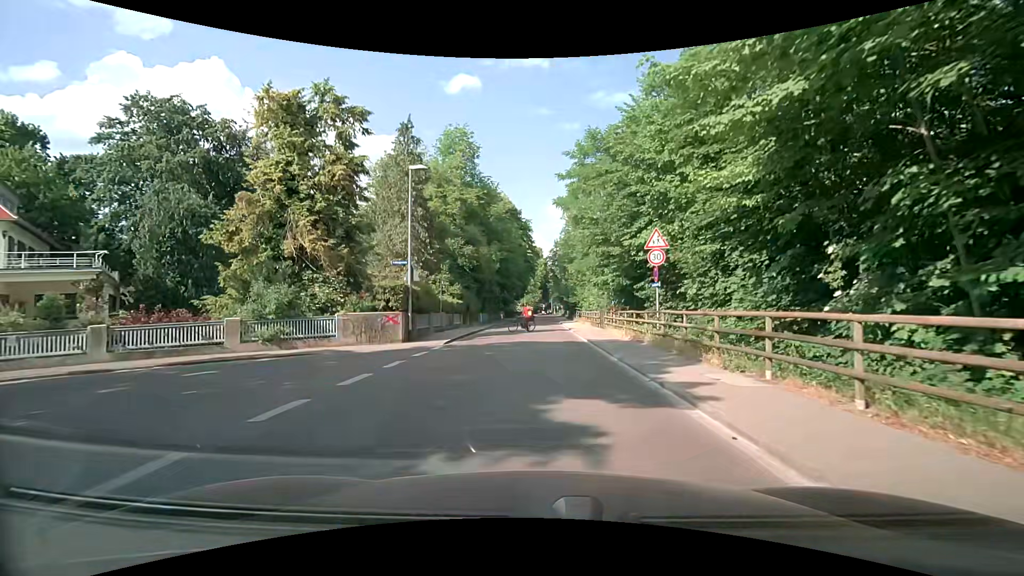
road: residential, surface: asphalt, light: Day
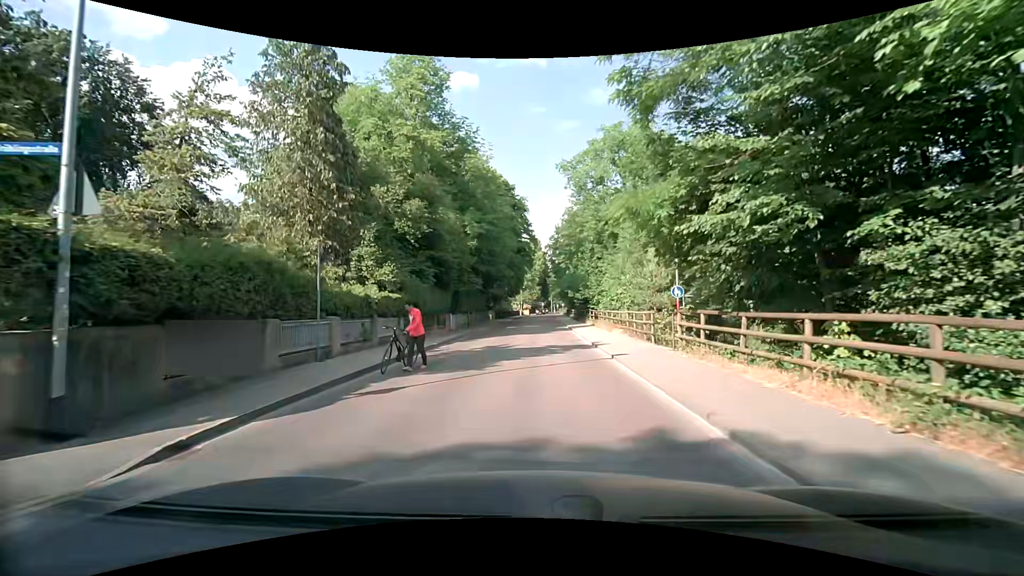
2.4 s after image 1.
(0.0, +16.0) m; 0°
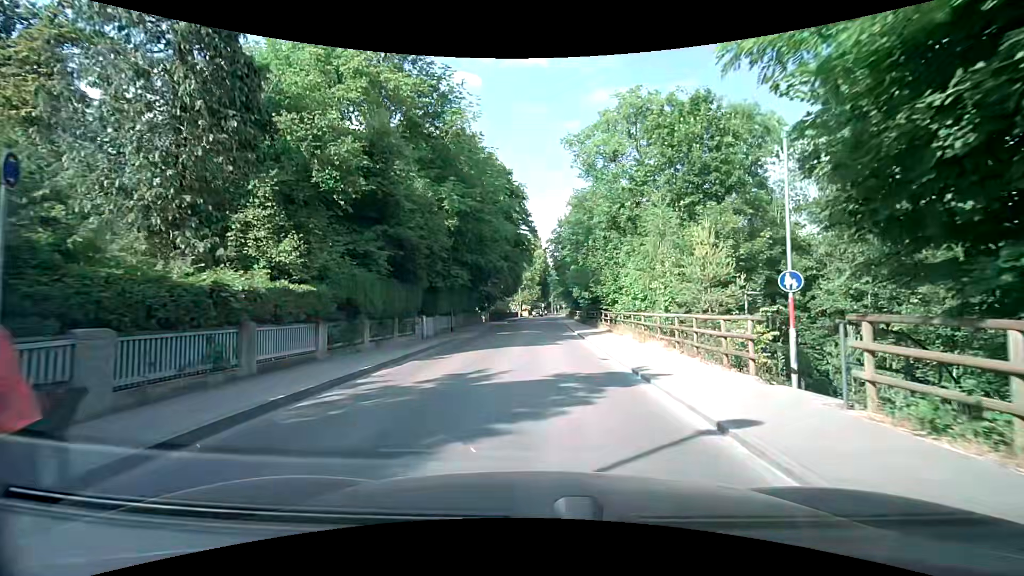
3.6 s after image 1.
(0.0, +8.0) m; -1°
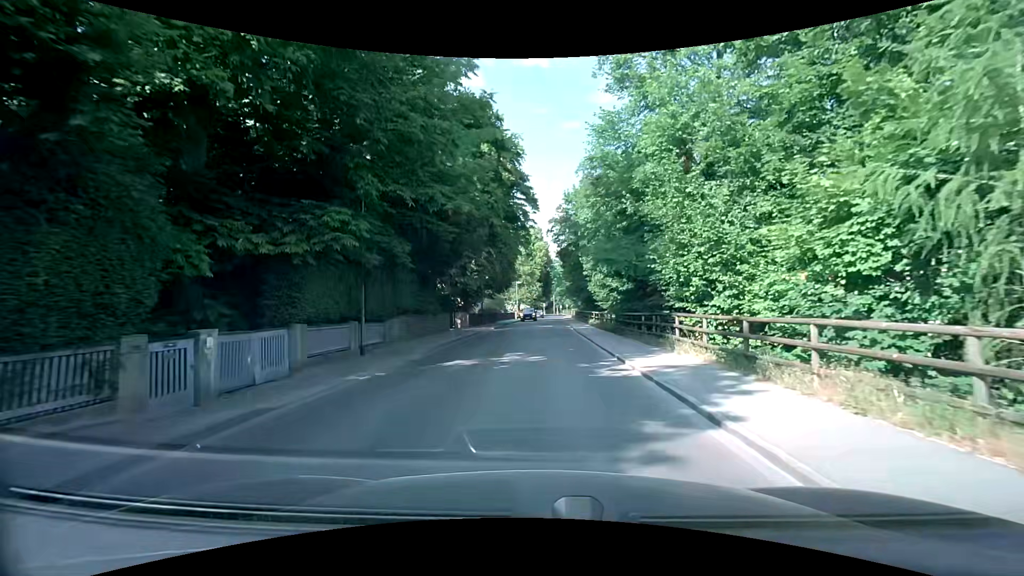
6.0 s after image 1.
(+0.2, +17.1) m; 0°
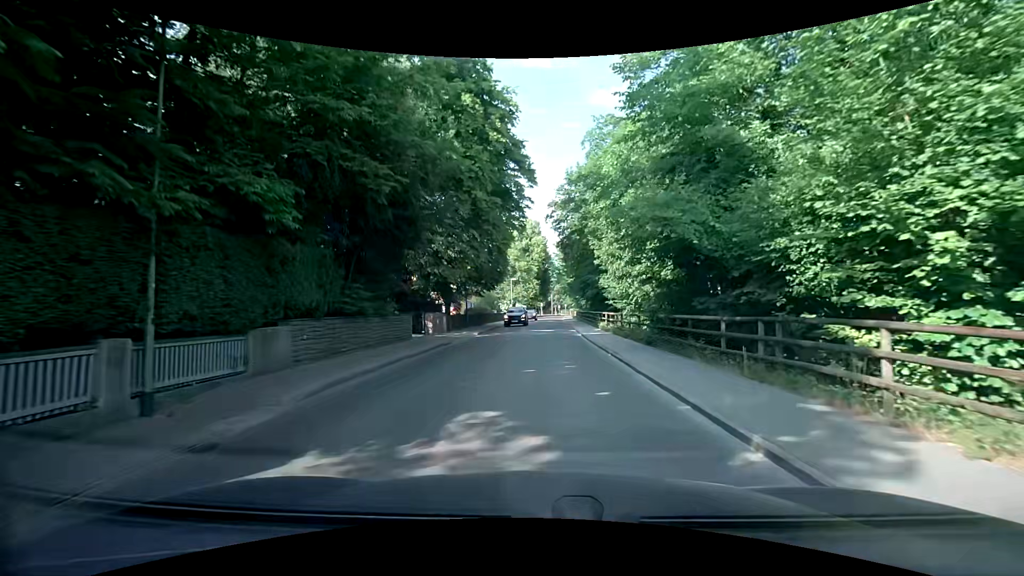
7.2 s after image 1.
(0.0, +9.1) m; +1°
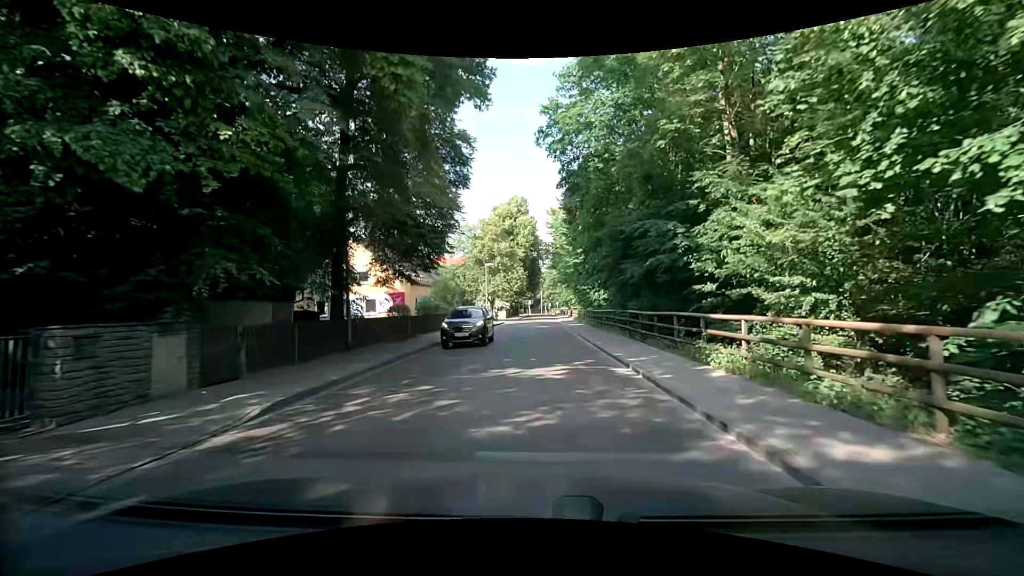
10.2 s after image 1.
(-0.2, +23.1) m; +1°
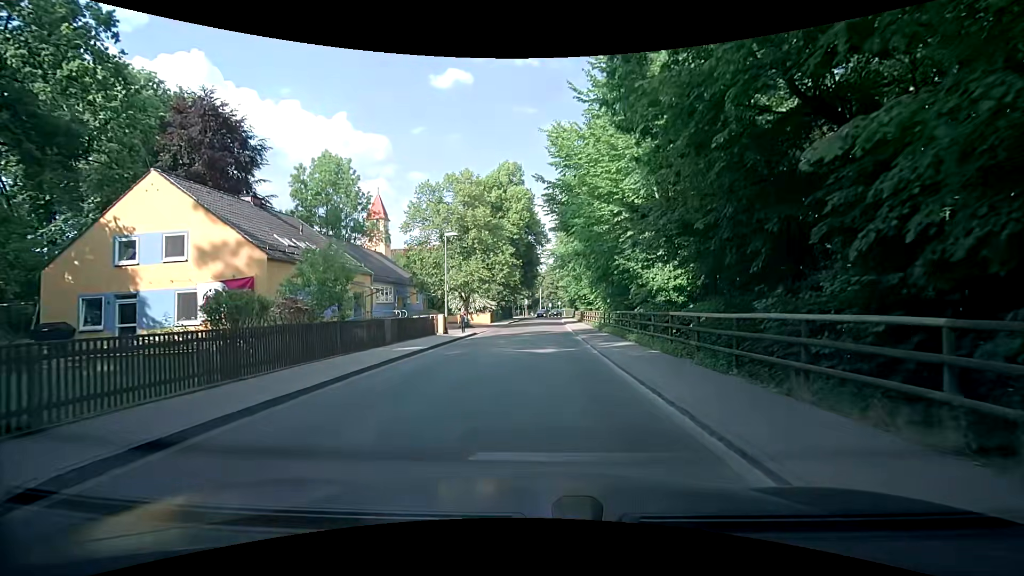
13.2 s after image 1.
(-0.1, +22.0) m; -1°
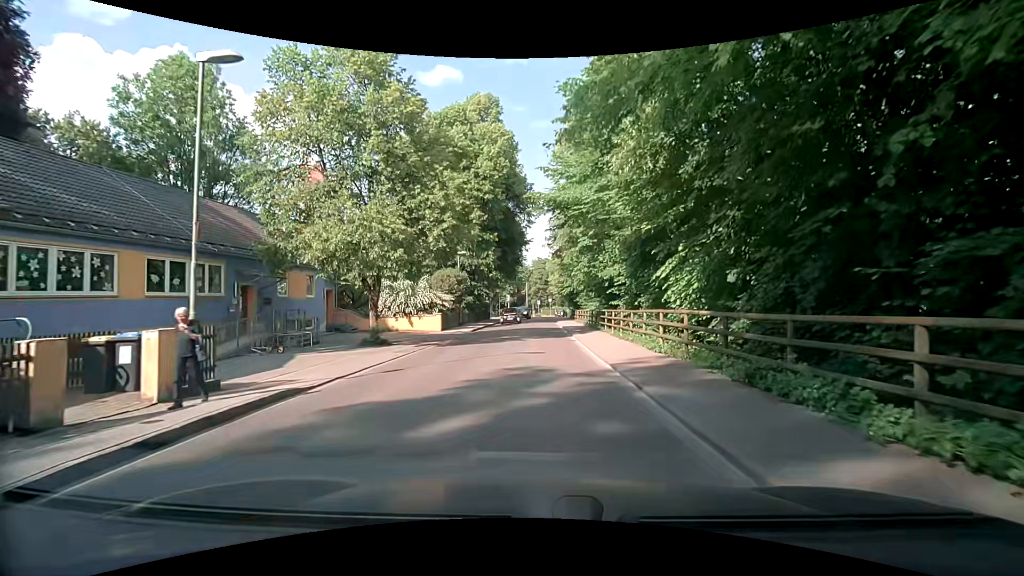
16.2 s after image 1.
(+0.5, +22.0) m; +2°
(0, +10) (0, +20) (0, +30) (0, +40) (0, +50) (0, +60) (+1, +70) (+2, +80) (+4, +90) (+8, +99) m
